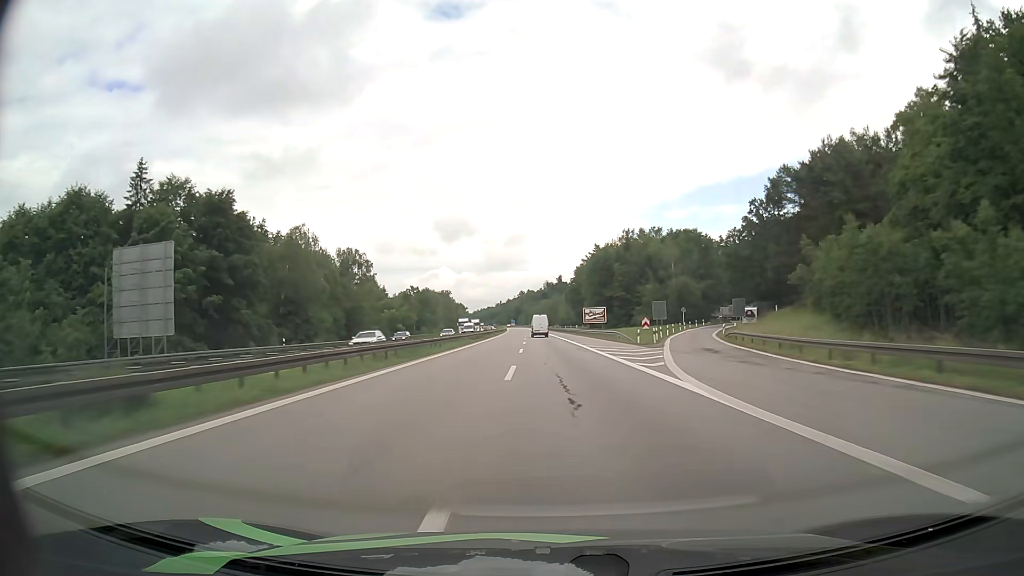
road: motorway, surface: asphalt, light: Day
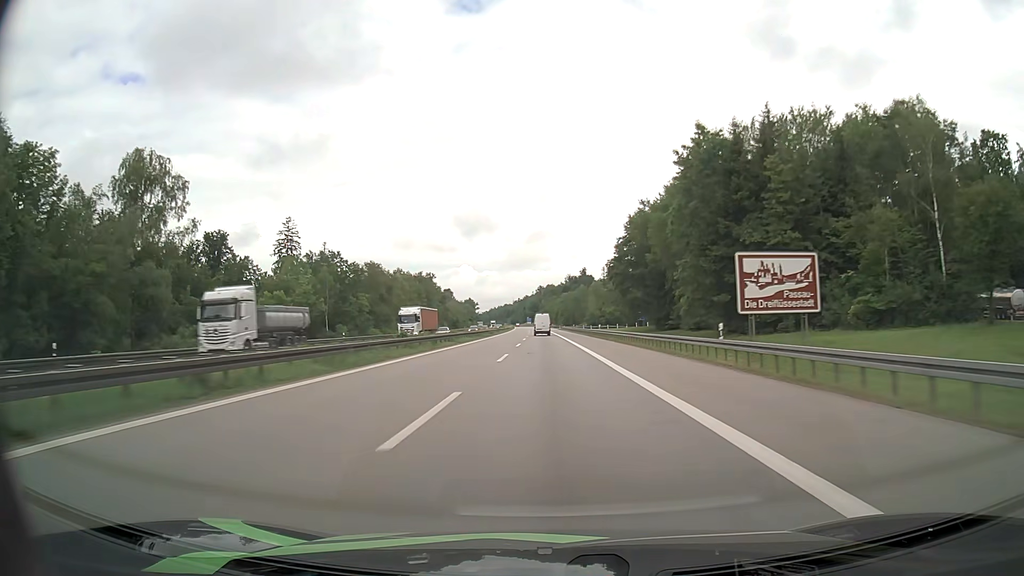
(-1.1, +81.6) m; -2°
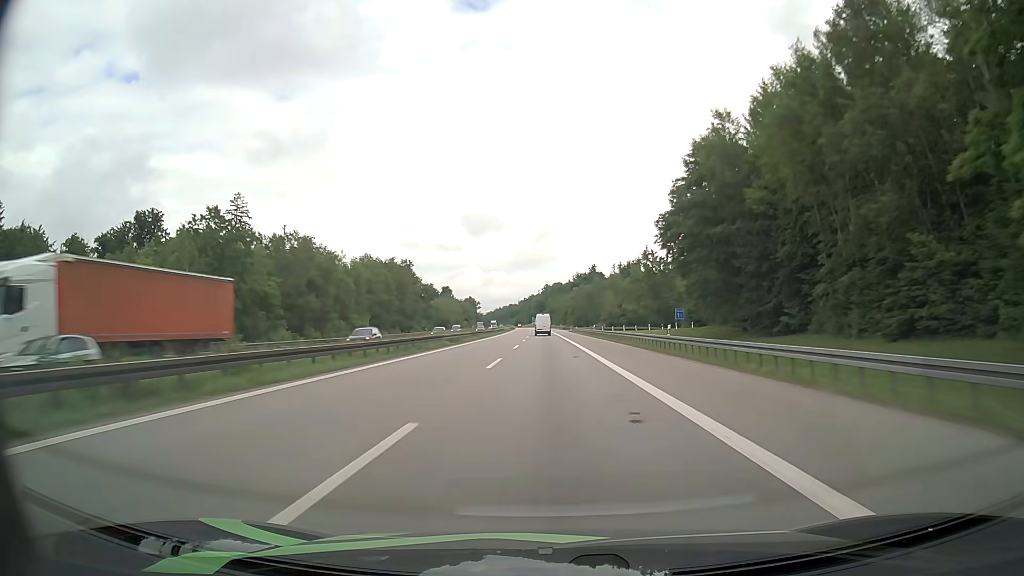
(-0.2, +40.0) m; -1°
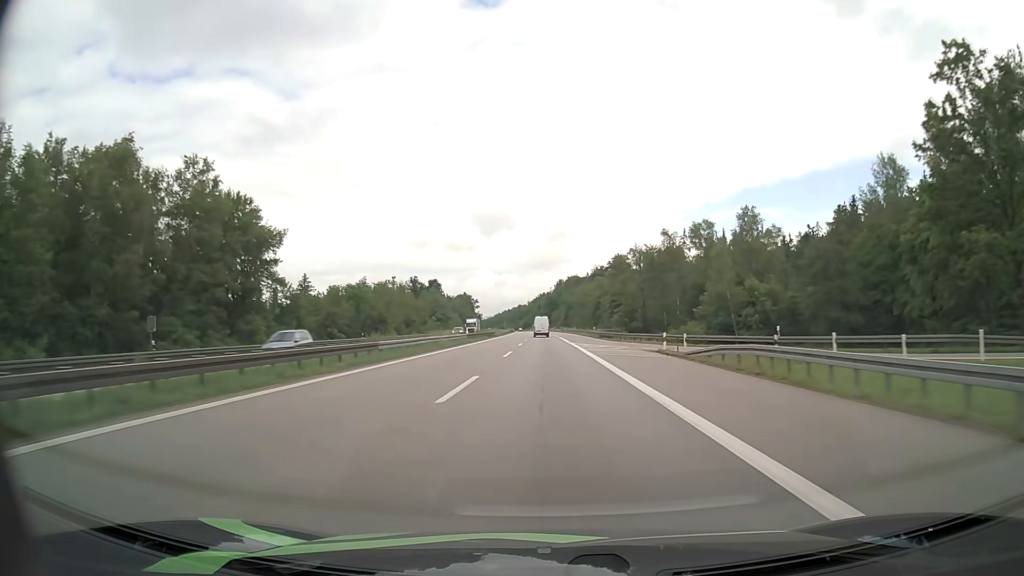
(-0.9, +98.8) m; -1°
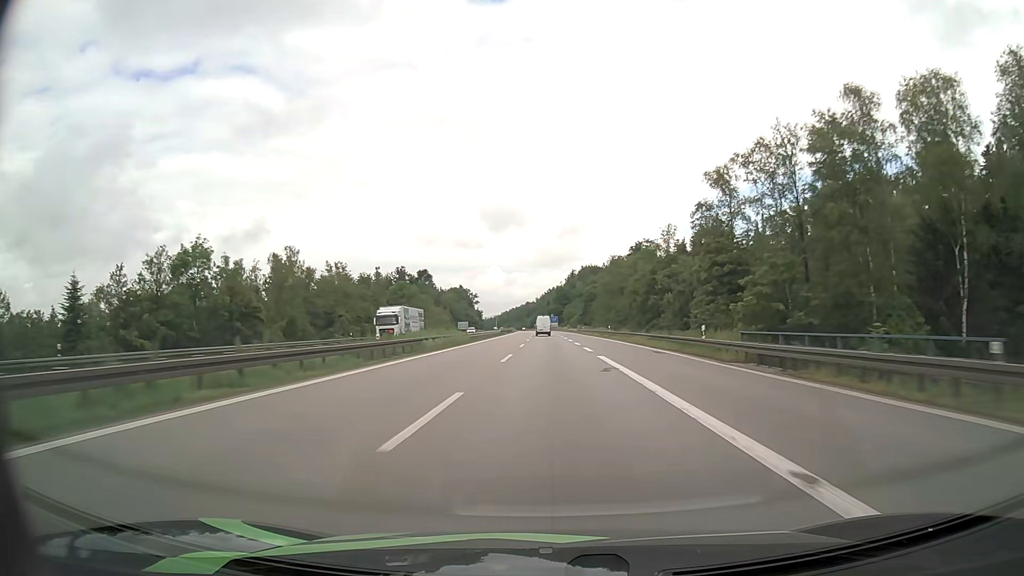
(-0.5, +58.6) m; -1°
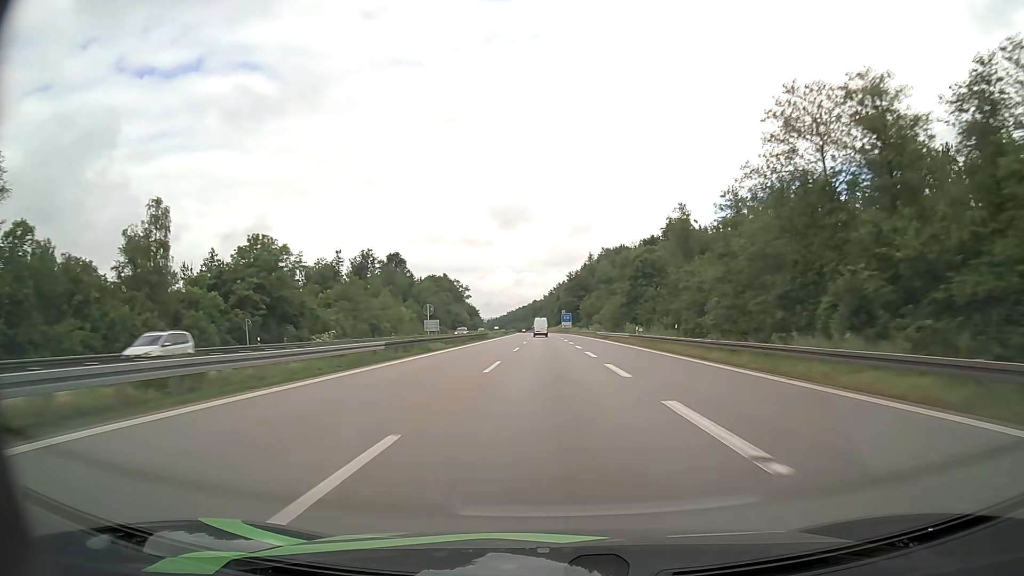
(-0.4, +77.2) m; -1°
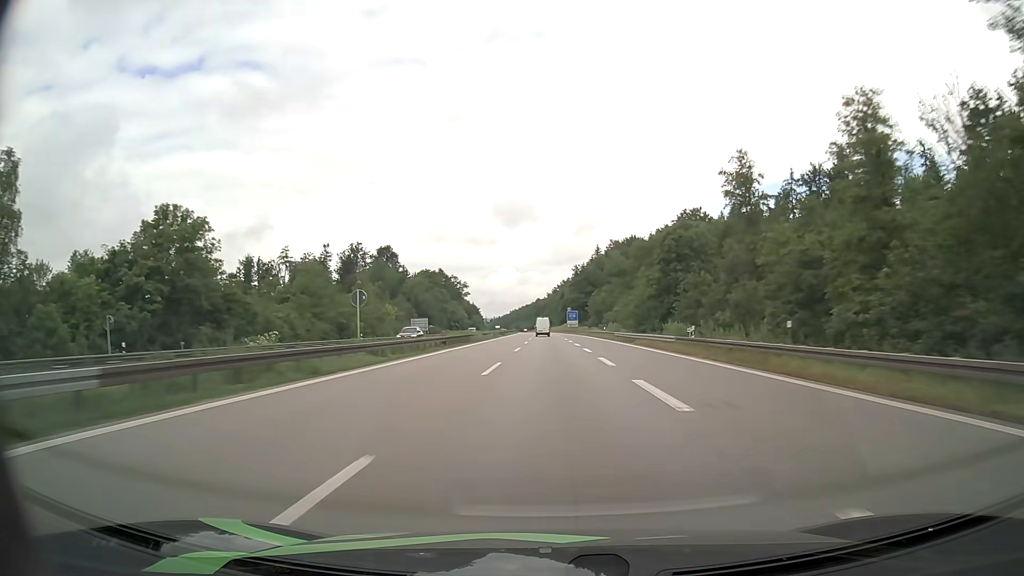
(-0.1, +19.3) m; 0°
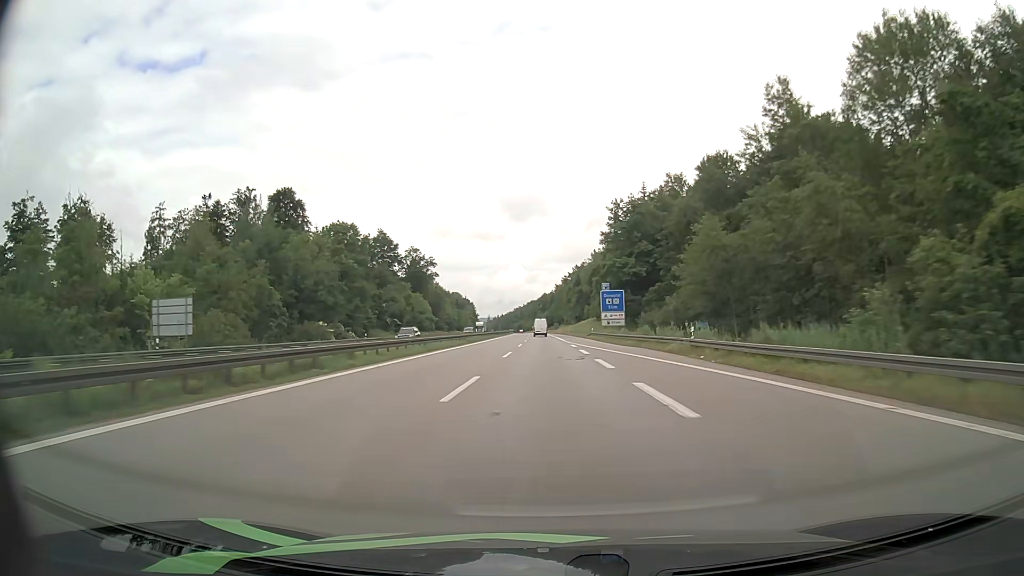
(-0.5, +96.6) m; -1°
(0, +10) (0, +20) (0, +30) (0, +40) (0, +50) (0, +60) (0, +70) (-1, +80) (-1, +90) (-1, +100) m
